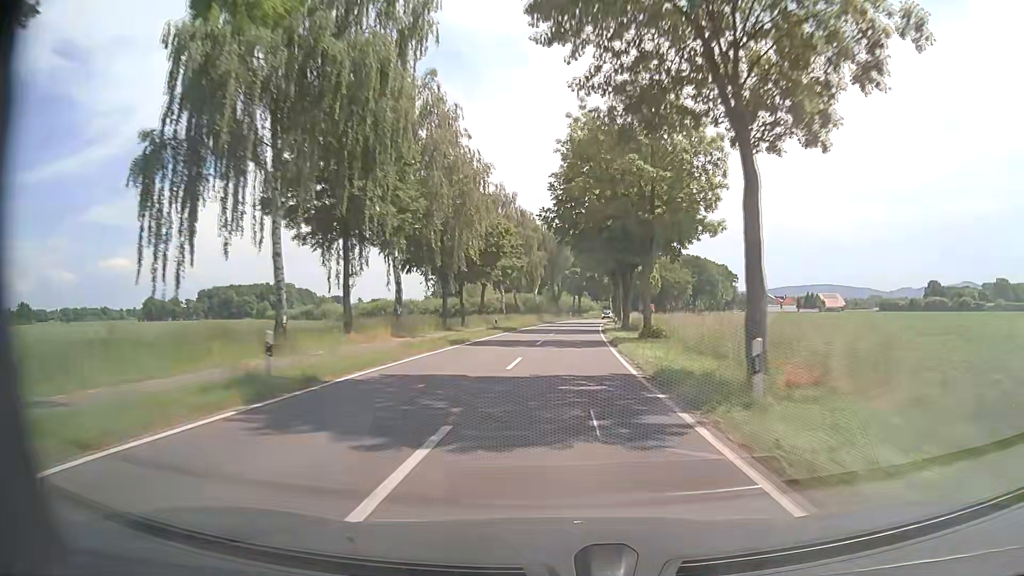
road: tertiary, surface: asphalt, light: Day
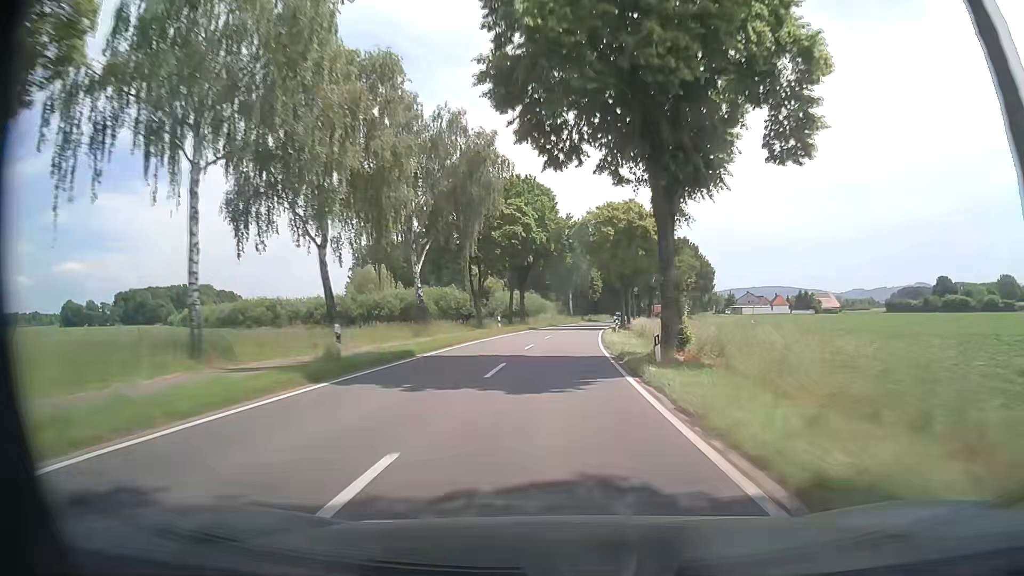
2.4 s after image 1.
(+2.2, +61.3) m; +4°
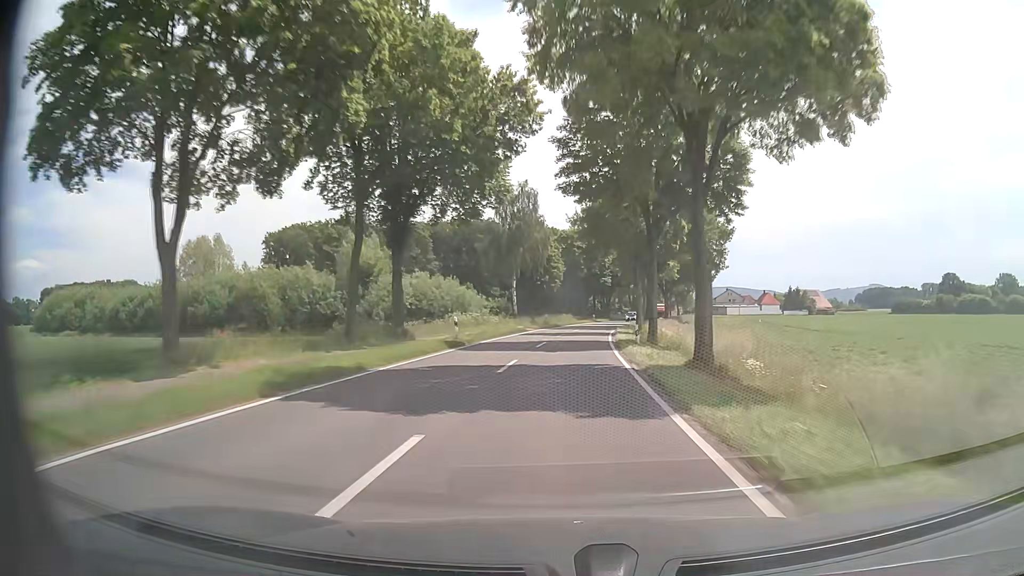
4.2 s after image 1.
(+1.8, +46.6) m; +4°
(0, +10) (+1, +20) (+1, +30) (+2, +40) (+3, +50) (+4, +60) (+6, +70) (+7, +80) (+9, +89) (+11, +99) m
